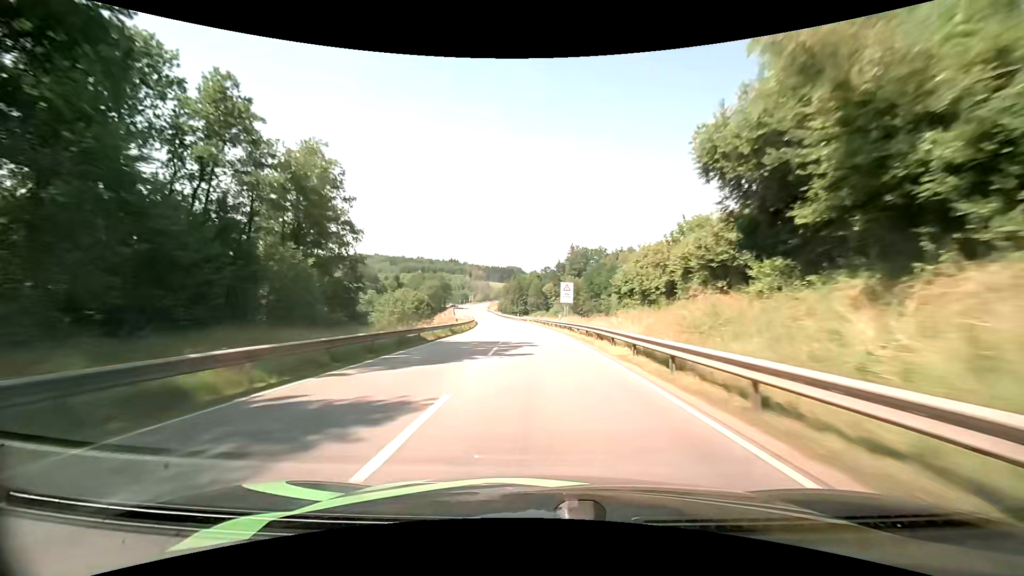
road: primary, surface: asphalt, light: Day
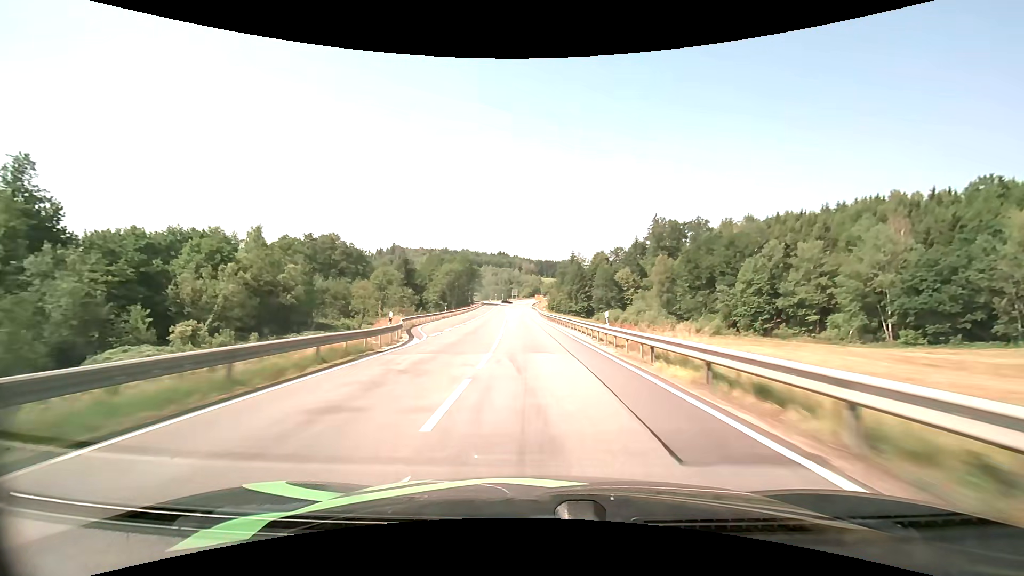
(-4.5, +77.4) m; -7°
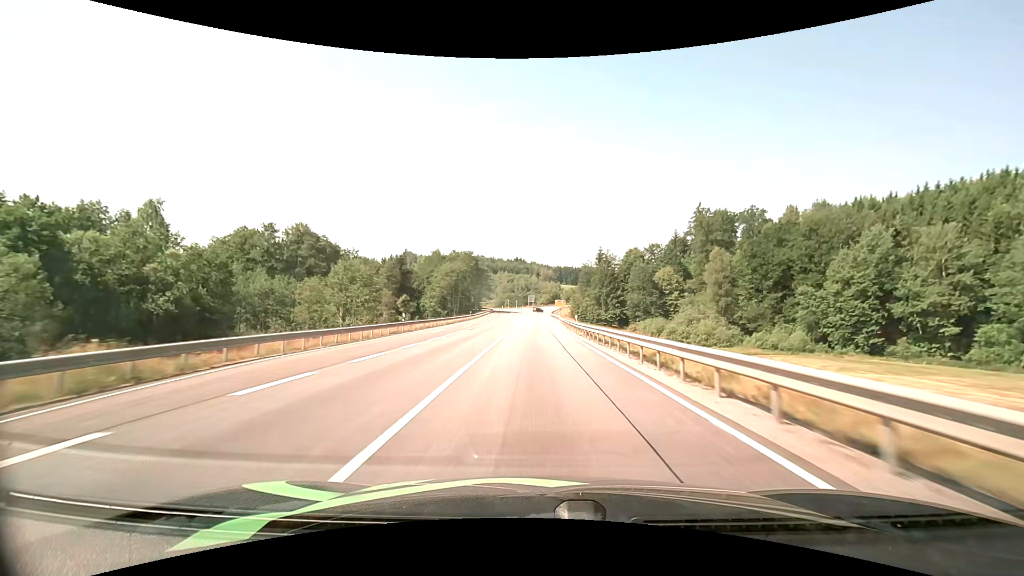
(-0.6, +29.7) m; -2°
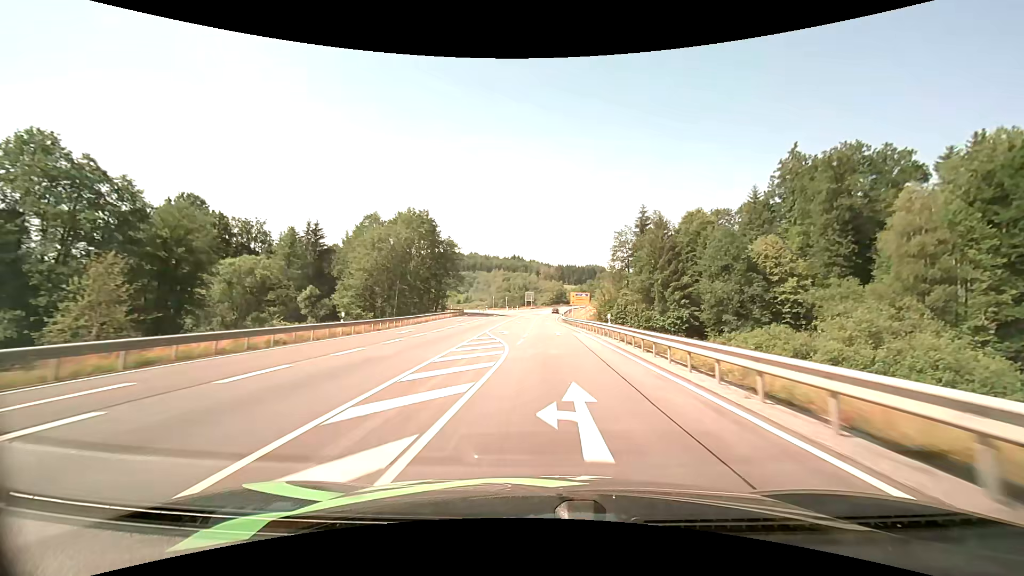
(-0.5, +58.6) m; 0°
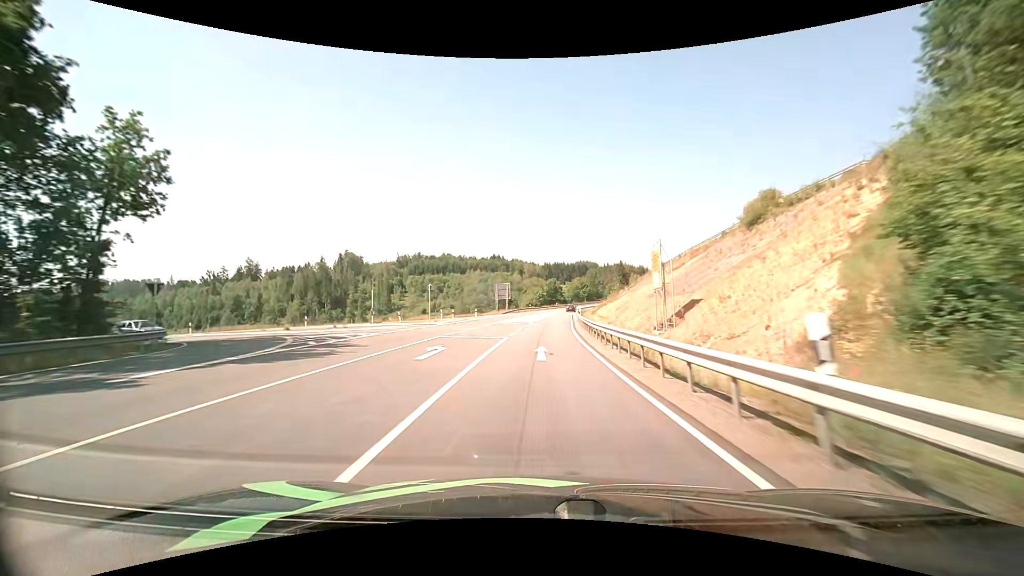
(+1.4, +71.7) m; +2°
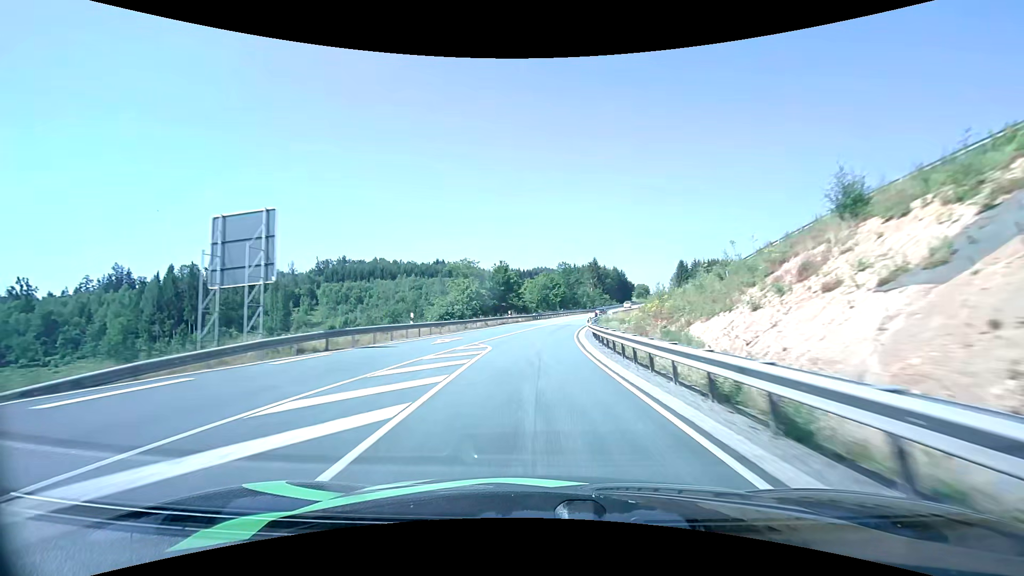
(+2.8, +70.9) m; +5°
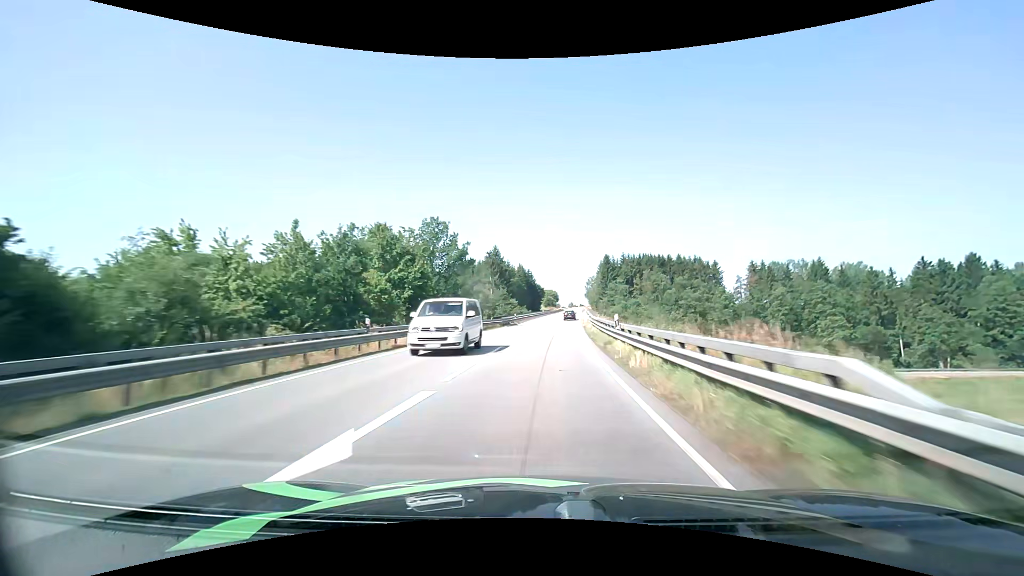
(+6.6, +67.0) m; +12°
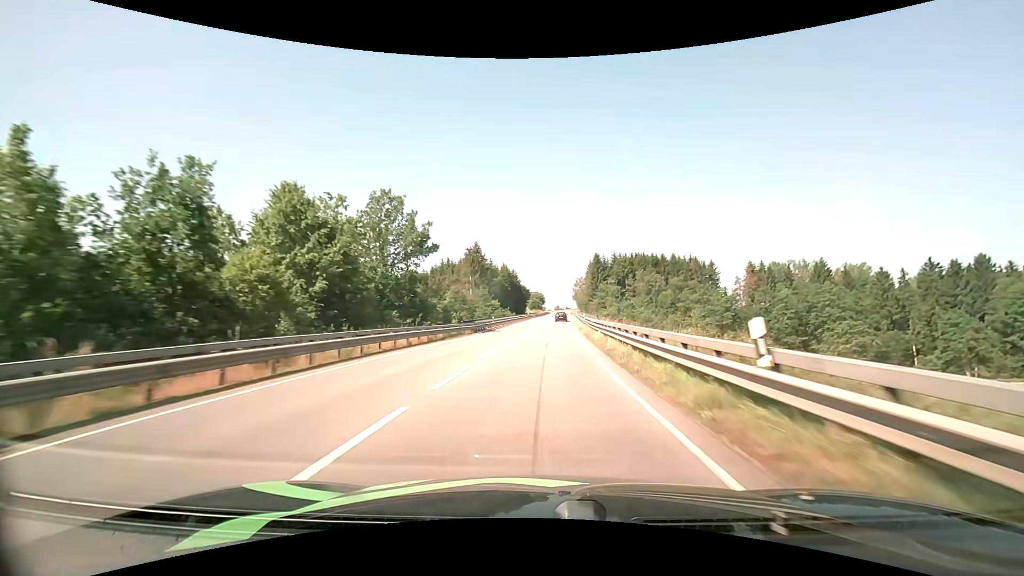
(+0.2, +13.4) m; +1°
(0, +10) (0, +20) (+1, +30) (+2, +40) (+2, +50) (+3, +60) (+3, +70) (+4, +80) (+5, +90) (+5, +100) m
